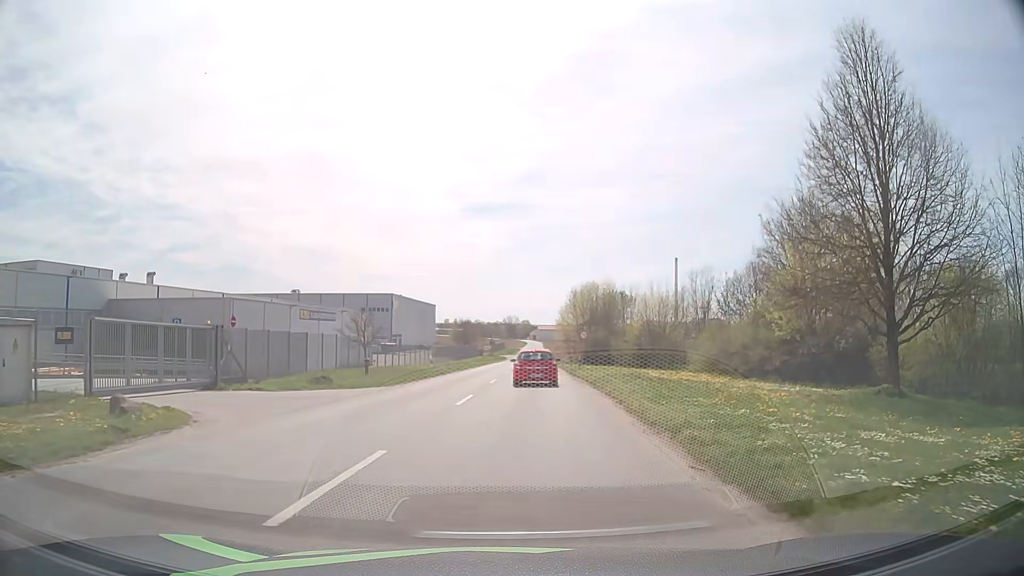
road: tertiary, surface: asphalt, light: Day
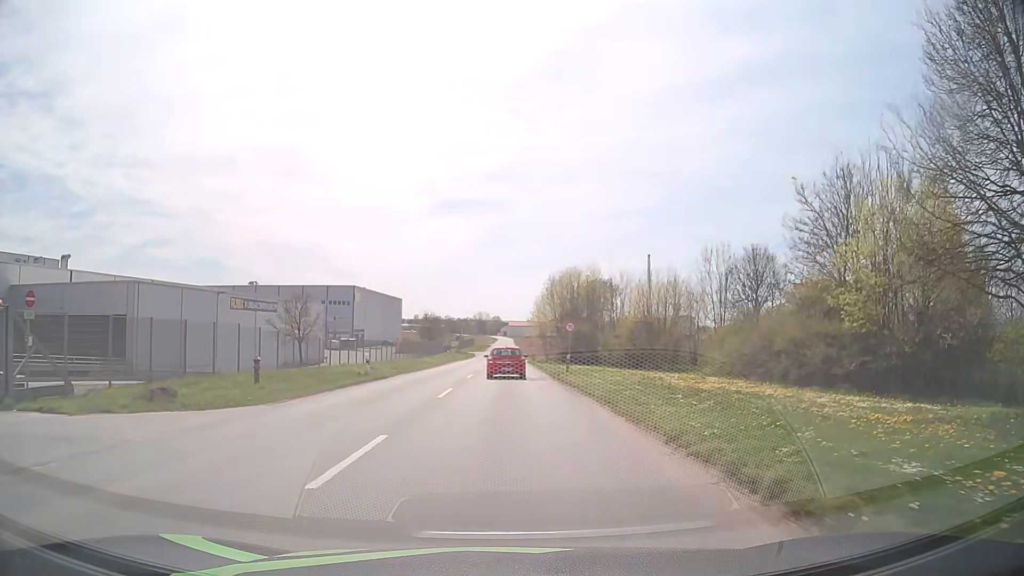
(+0.4, +10.8) m; +3°
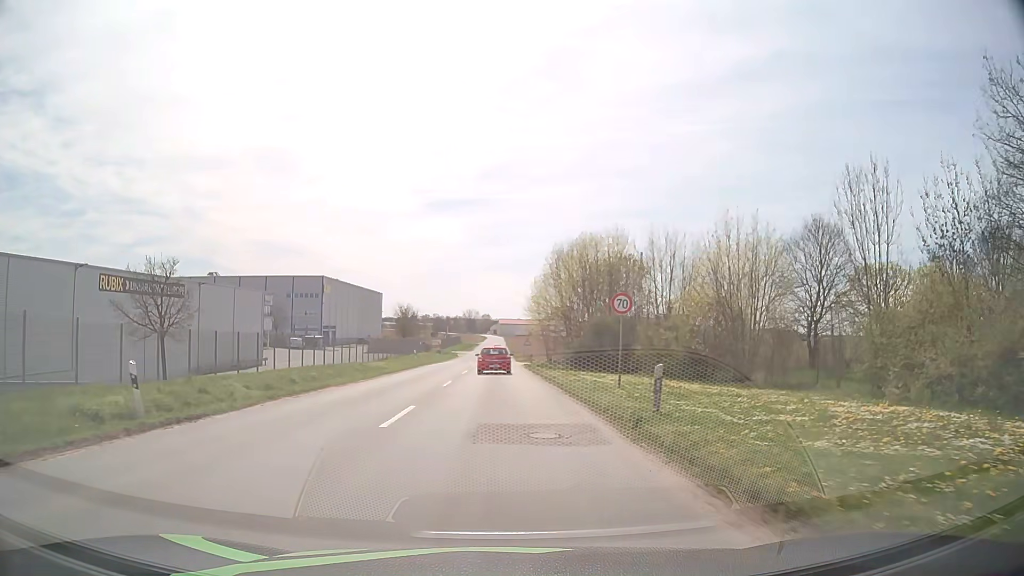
(+0.3, +19.2) m; +1°
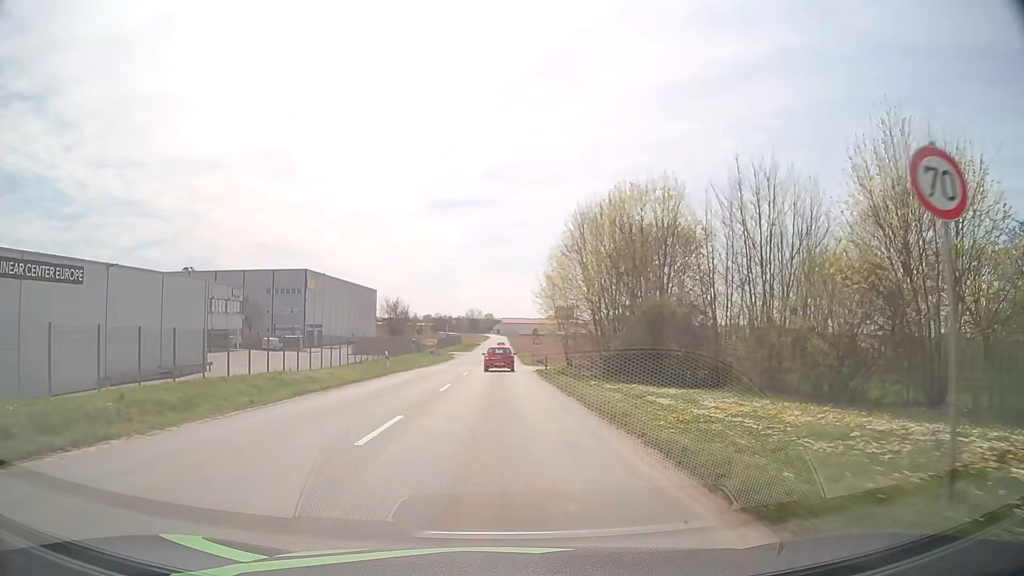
(0.0, +14.2) m; -1°
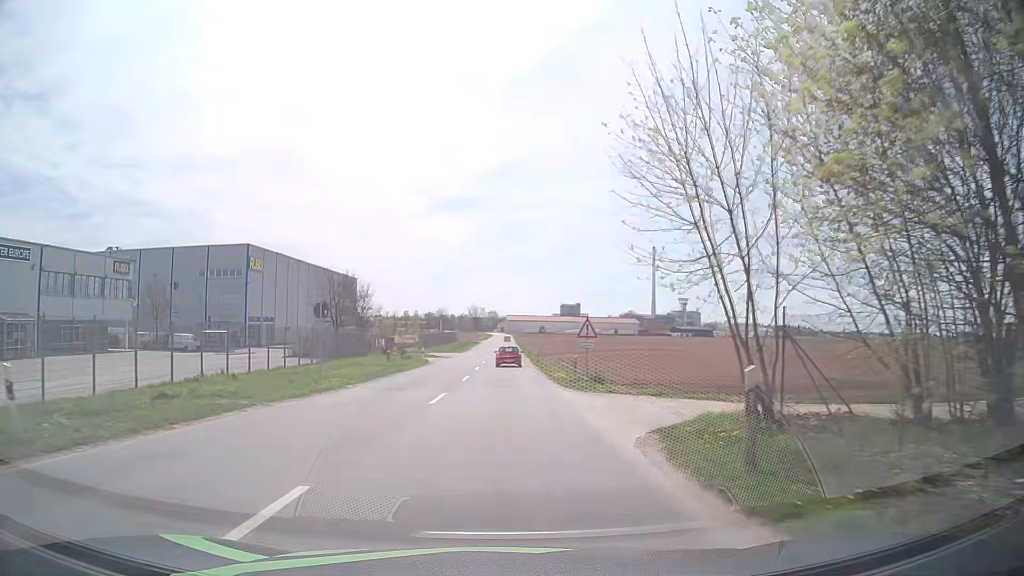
(0.0, +31.1) m; 0°
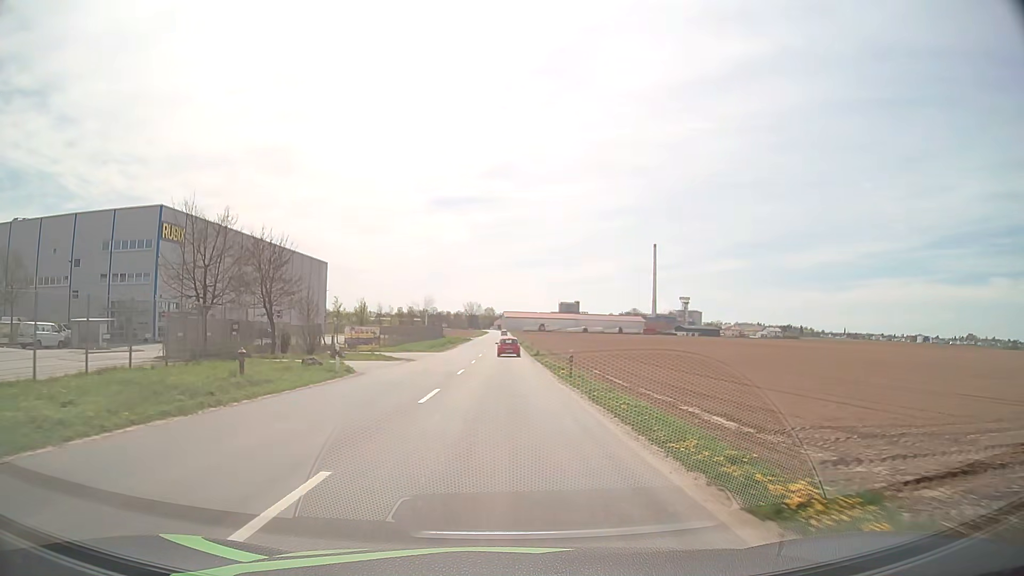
(+0.1, +25.8) m; 0°
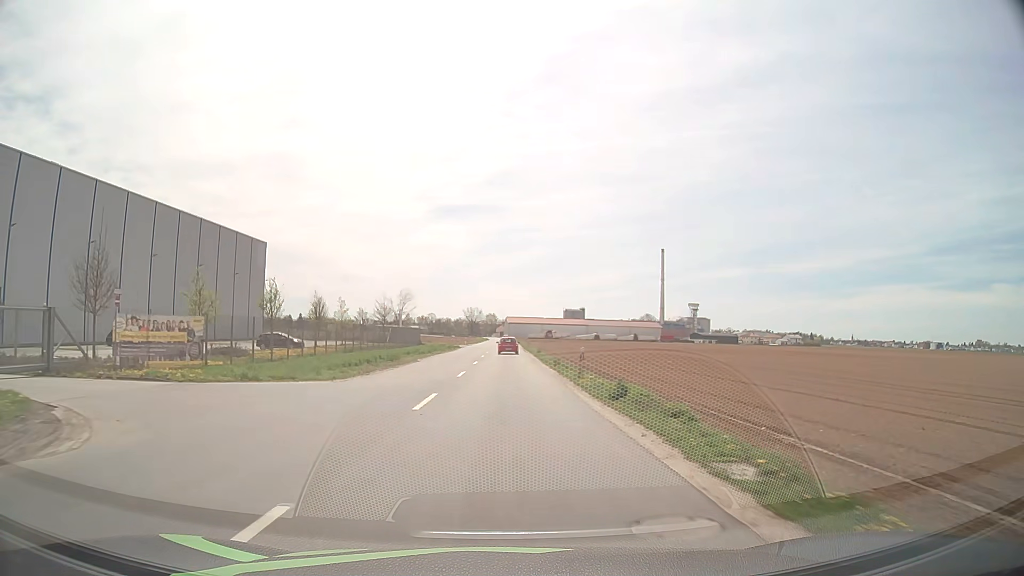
(0.0, +37.8) m; 0°
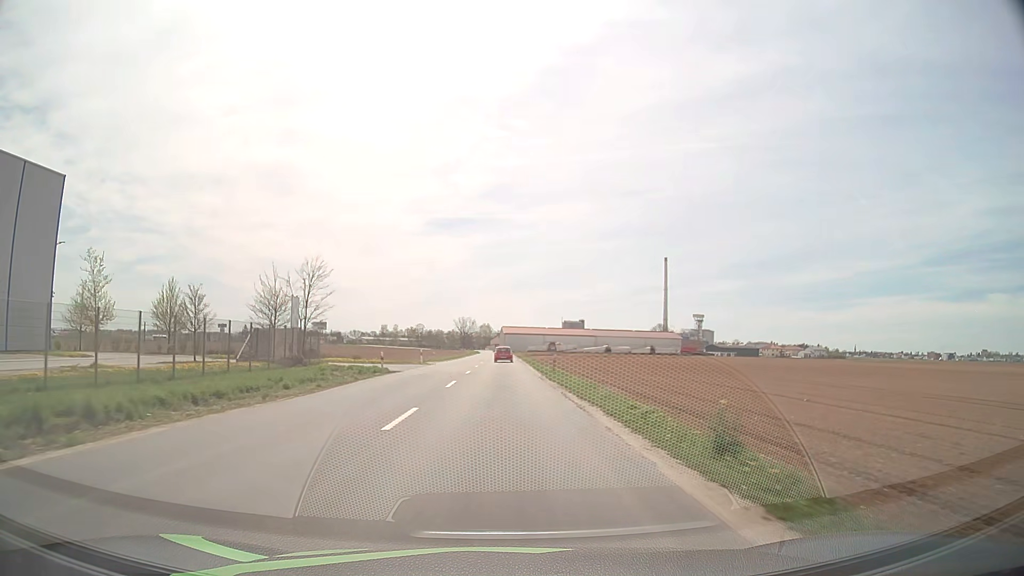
(+0.2, +50.8) m; 0°
(0, +10) (0, +20) (0, +30) (0, +40) (0, +50) (0, +60) (0, +70) (0, +80) (0, +90) (0, +100) m
